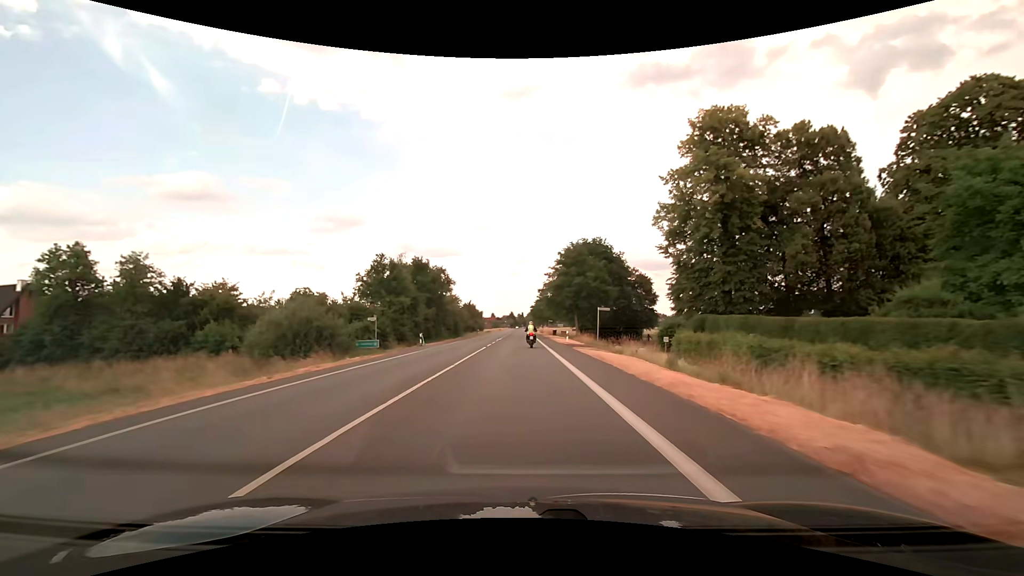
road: secondary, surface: asphalt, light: Day
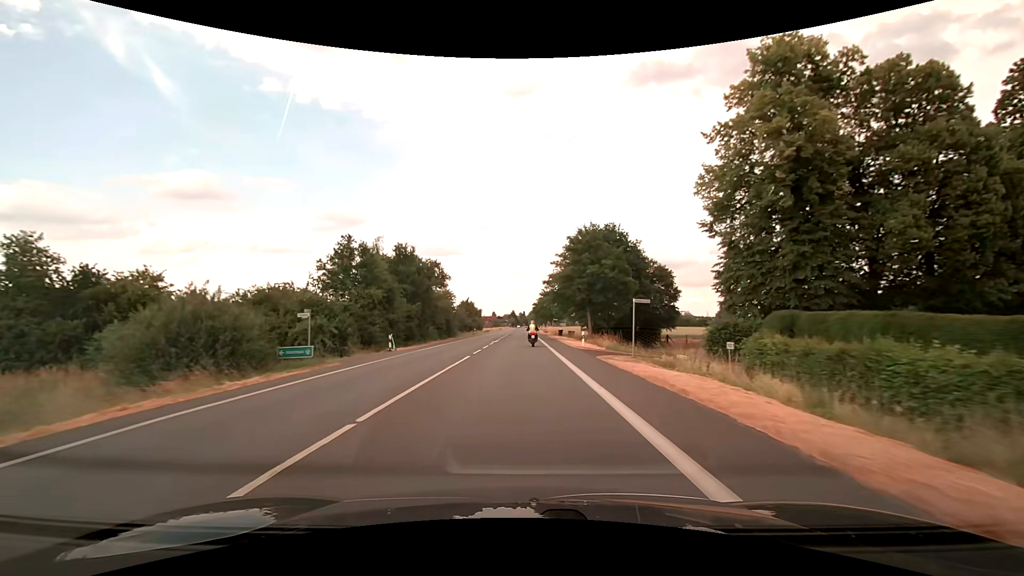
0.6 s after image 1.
(0.0, +10.2) m; 0°
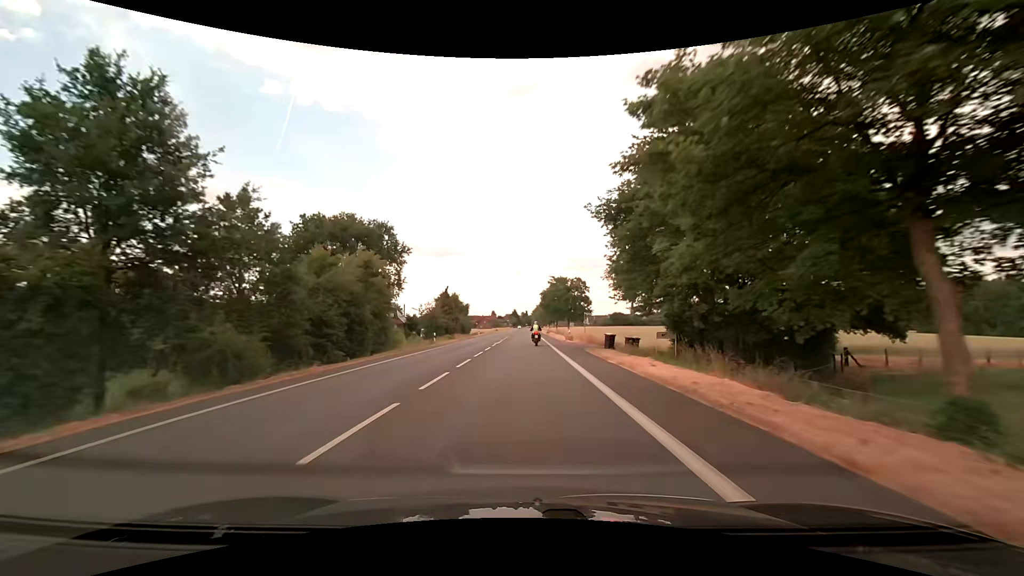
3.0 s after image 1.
(-0.1, +41.2) m; 0°
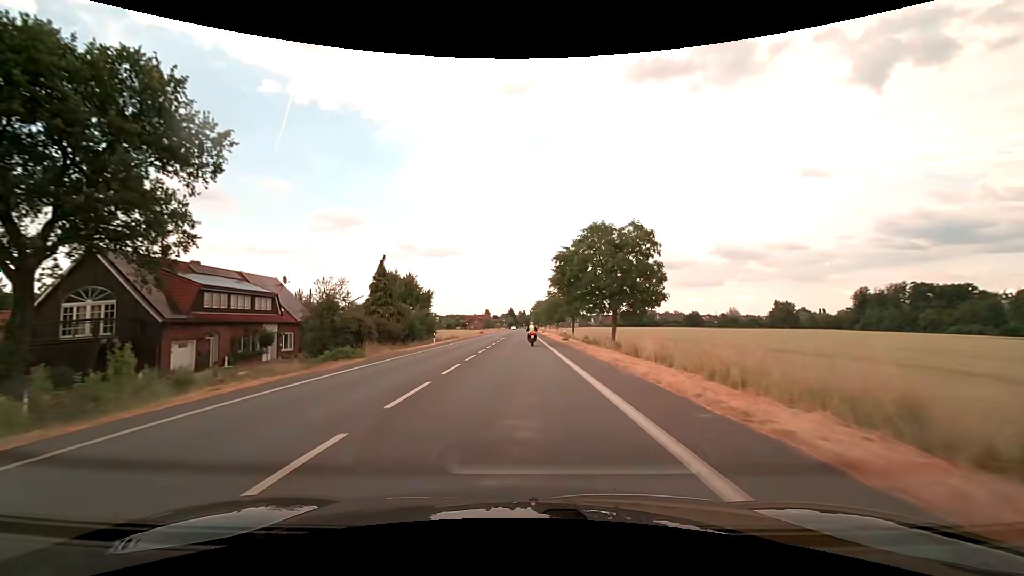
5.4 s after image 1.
(+0.2, +42.2) m; 0°
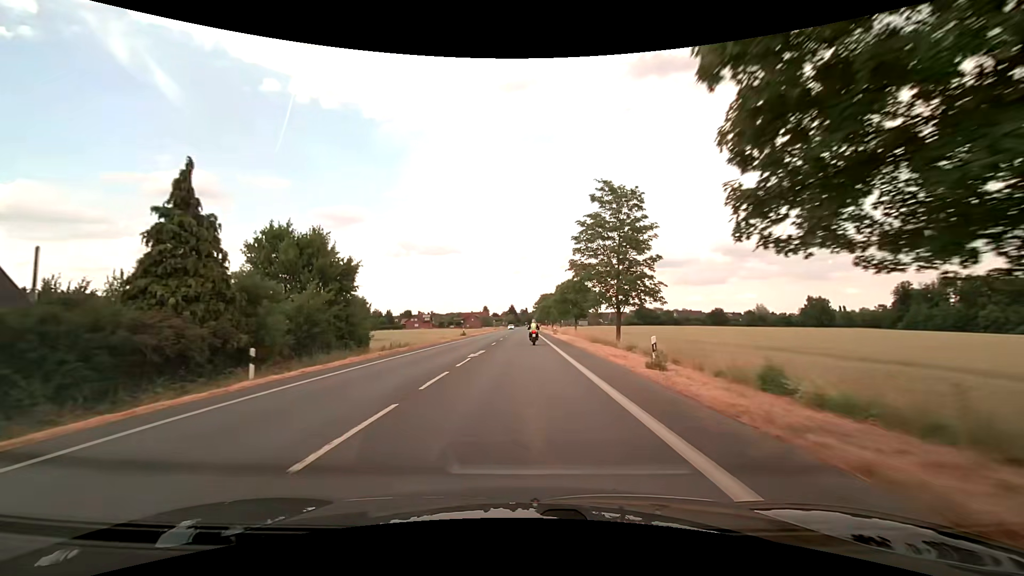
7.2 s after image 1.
(-0.1, +31.8) m; 0°
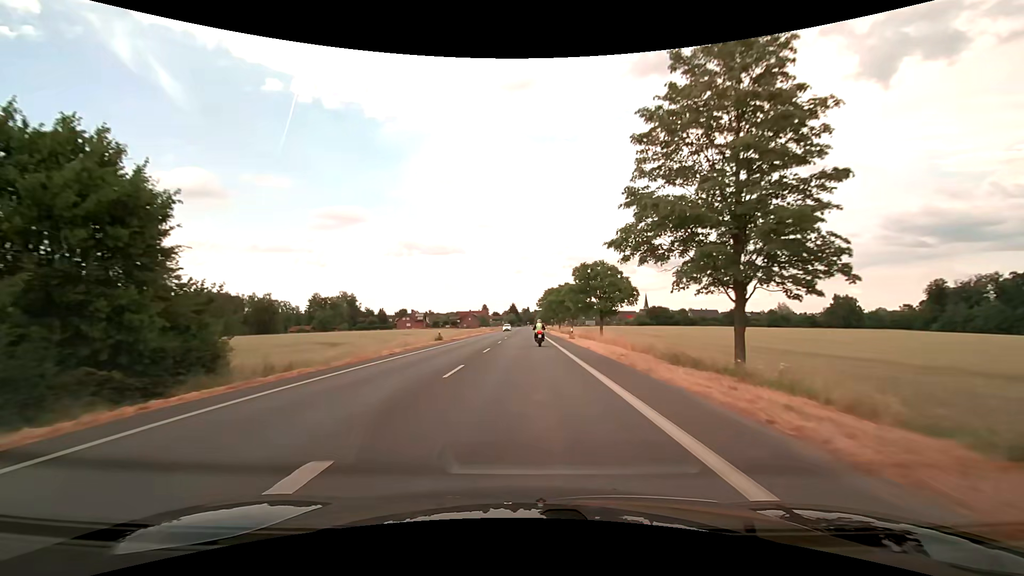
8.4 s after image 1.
(-0.1, +20.3) m; 0°
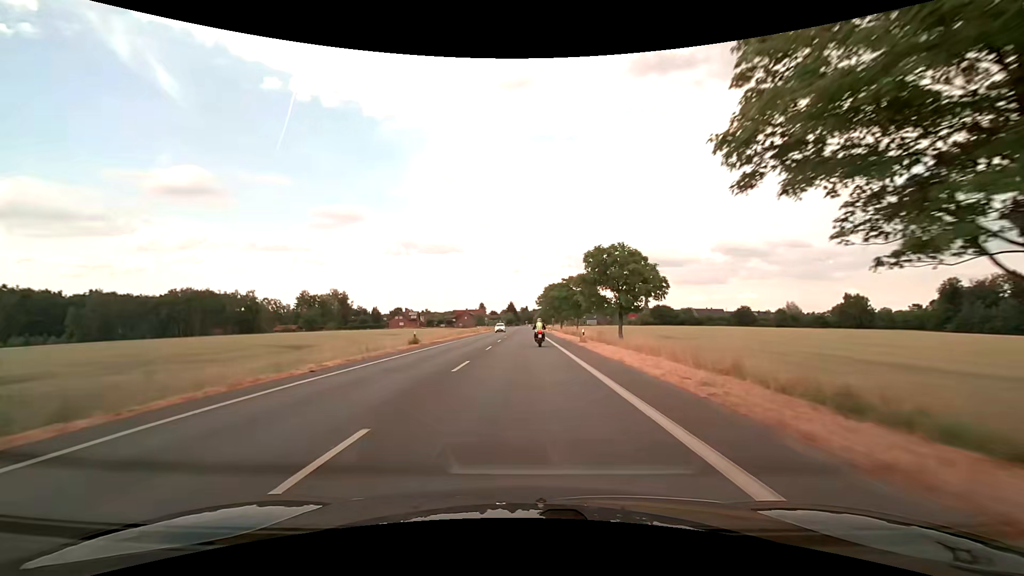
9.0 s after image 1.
(0.0, +9.7) m; 0°
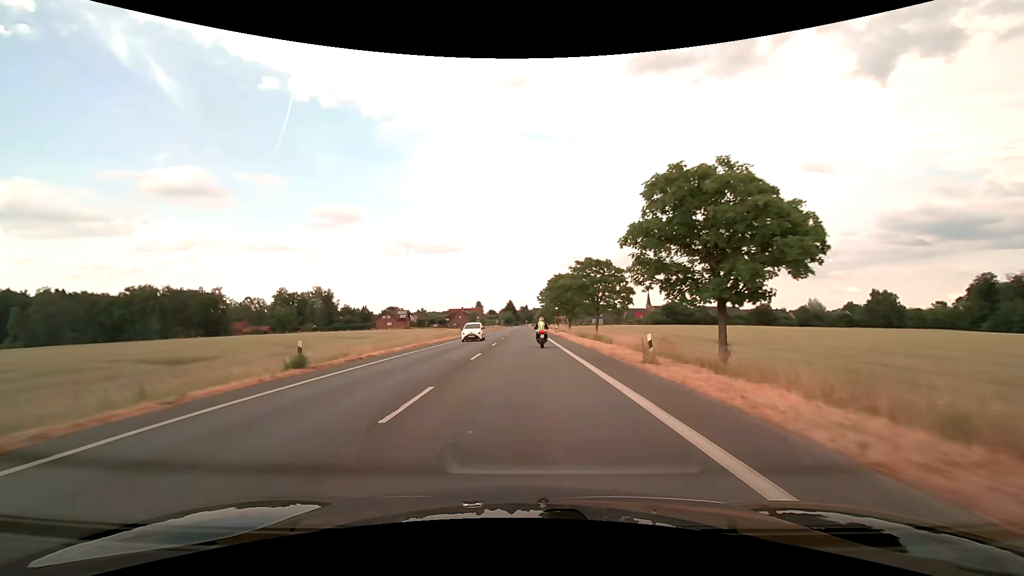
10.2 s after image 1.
(0.0, +18.5) m; 0°
(0, +10) (0, +20) (0, +30) (0, +40) (0, +50) (0, +60) (0, +70) (0, +80) (+1, +90) (+1, +100) m
